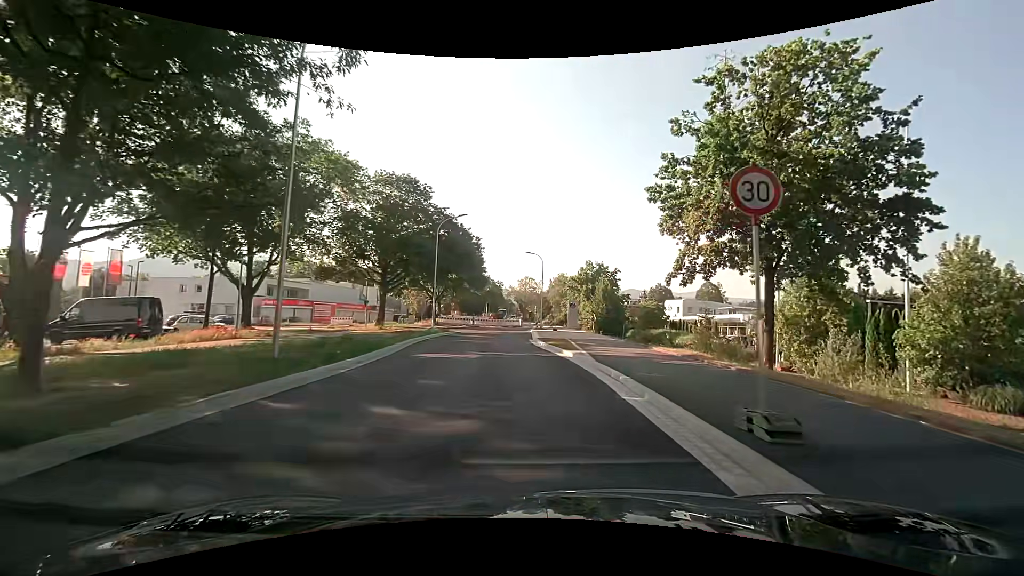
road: tertiary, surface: asphalt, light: Day
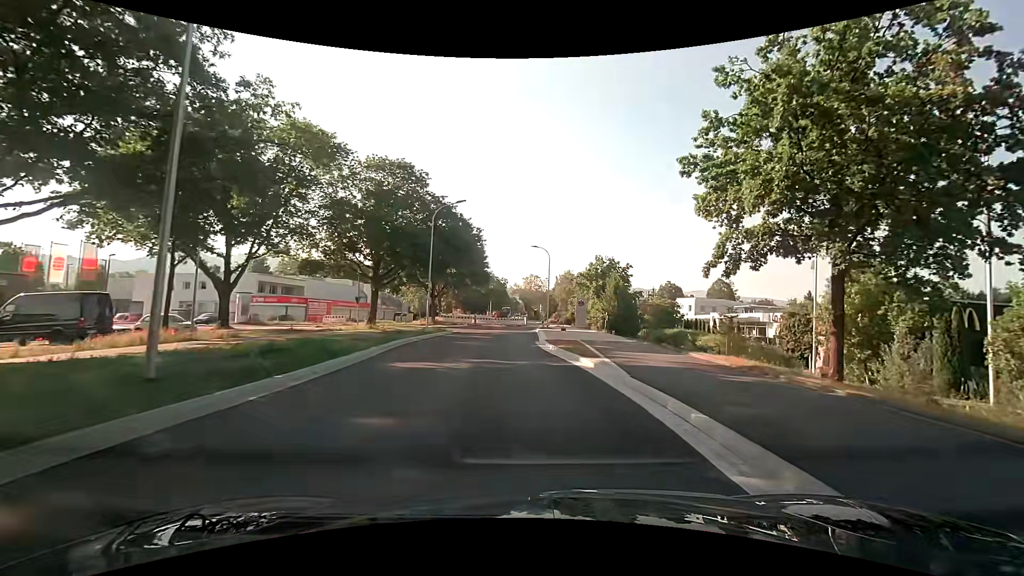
(0.0, +4.2) m; 0°
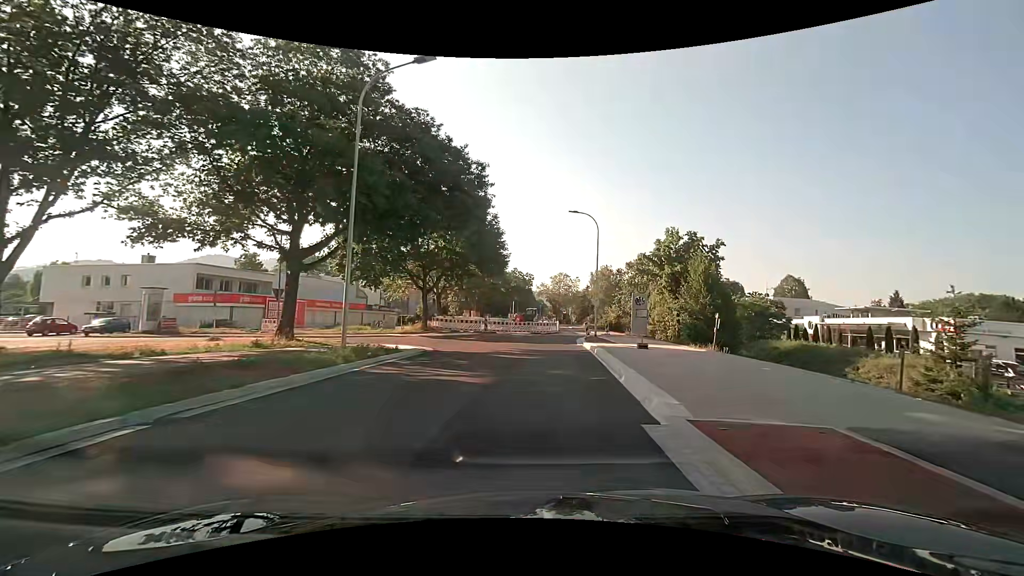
(-0.5, +20.1) m; -2°
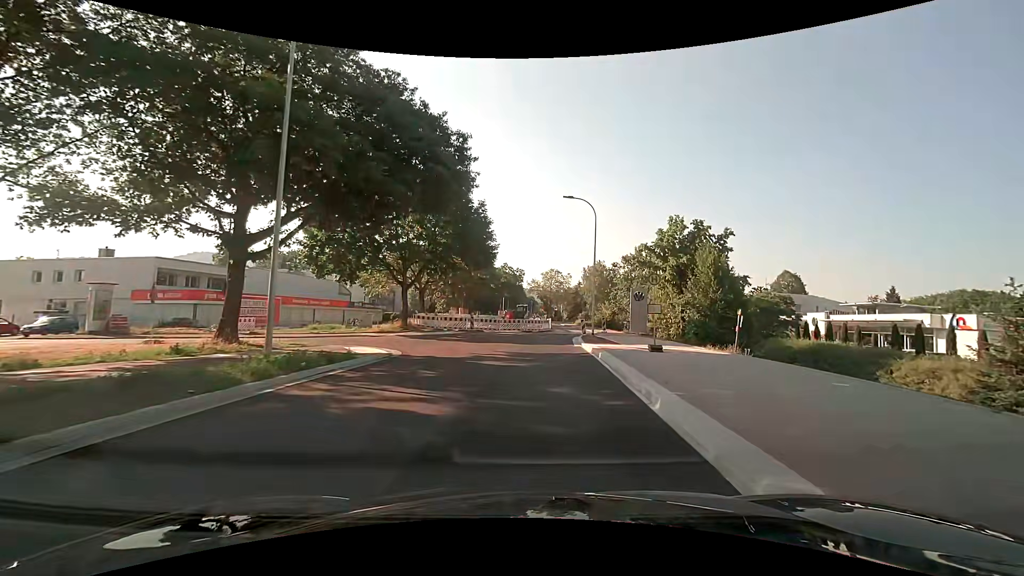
(0.0, +3.7) m; 0°
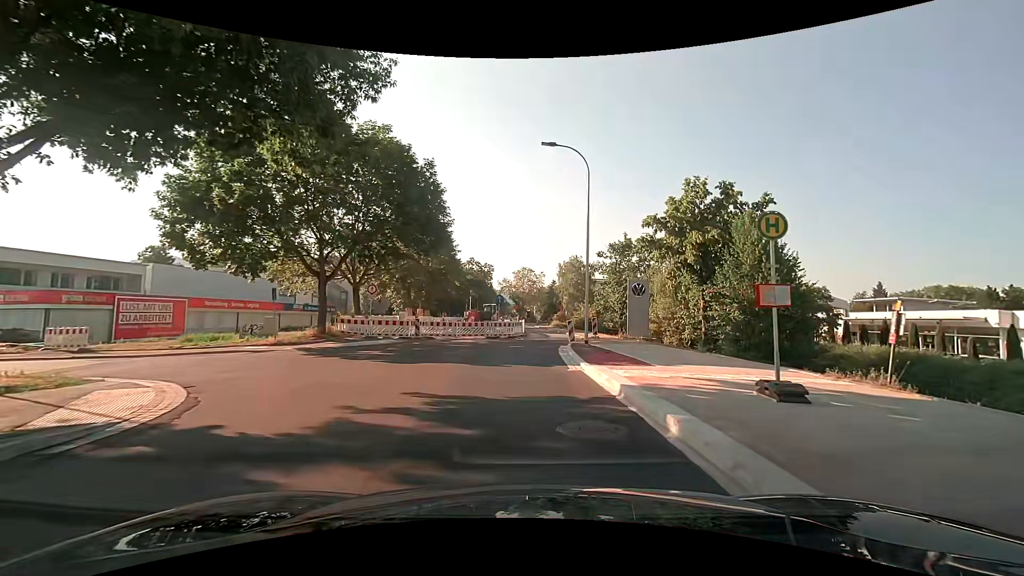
(+0.3, +10.4) m; +2°
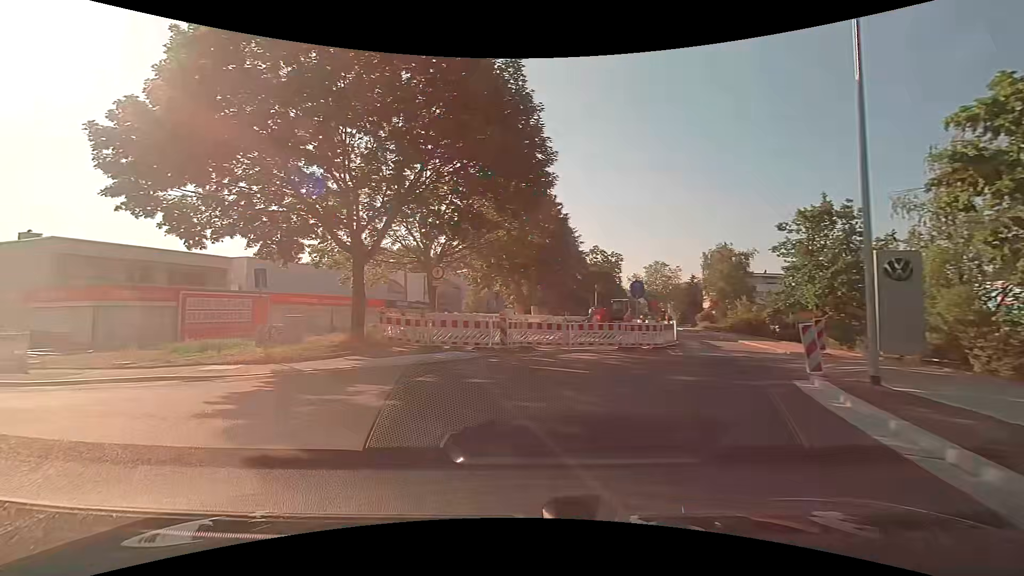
(-0.5, +11.8) m; -14°
(-5, +8) (-14, +12) (-23, +12) (-30, +5) (-34, -4) (-37, -14) (-39, -23) (-42, -33) (-45, -42) (-48, -52) m
